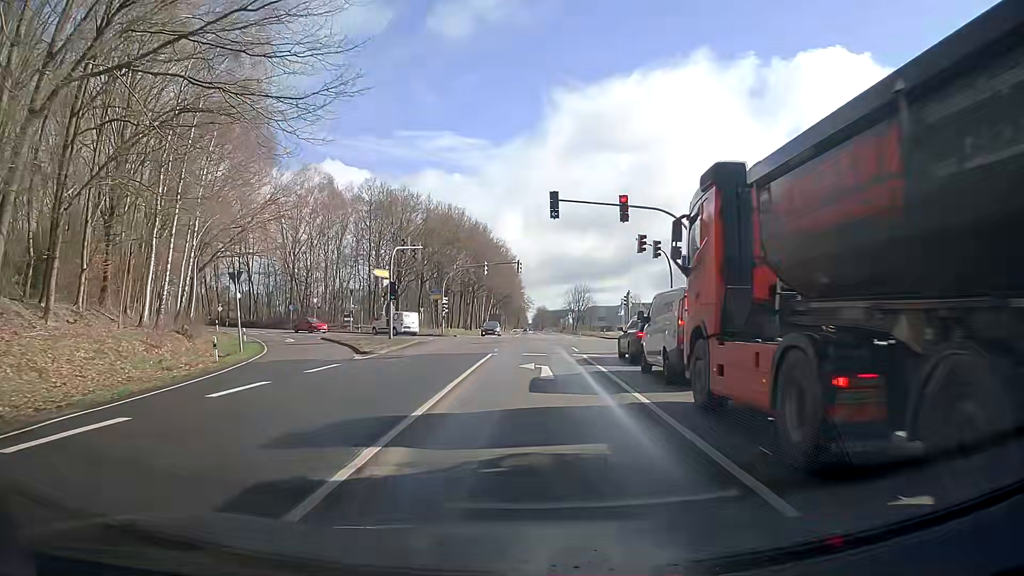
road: primary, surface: asphalt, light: Day
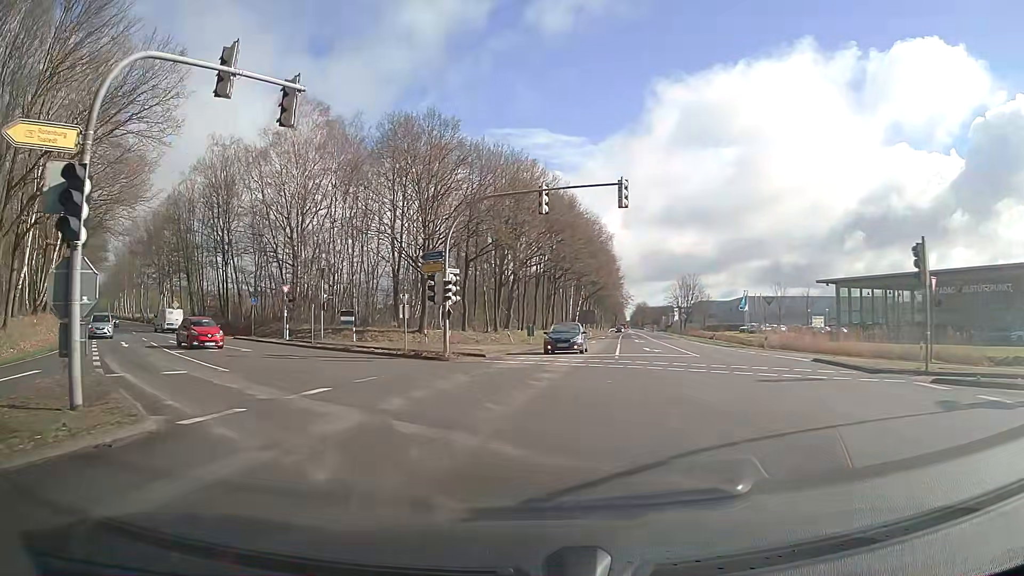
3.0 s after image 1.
(-0.7, +33.7) m; -8°
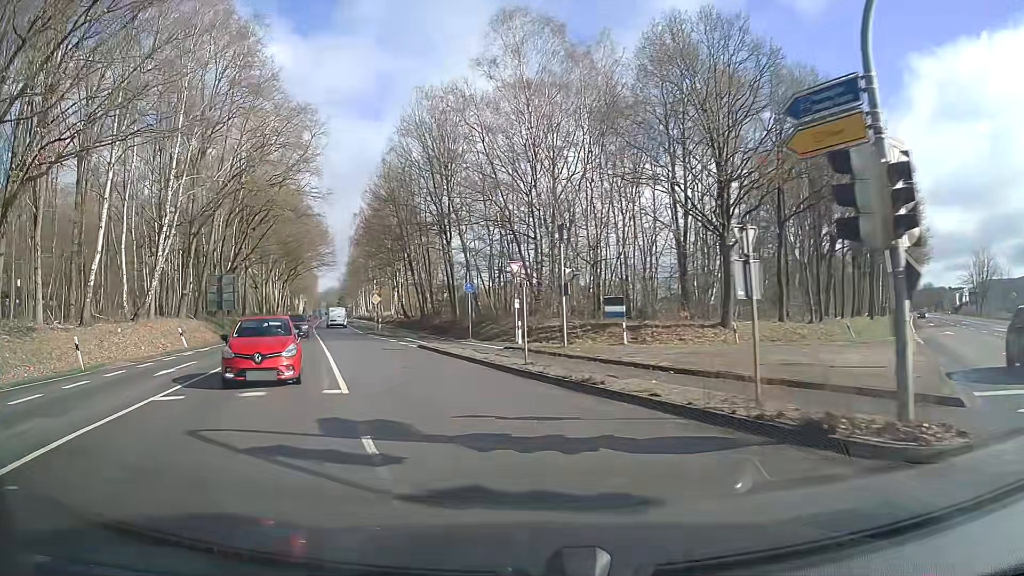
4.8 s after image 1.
(-3.4, +18.0) m; -22°
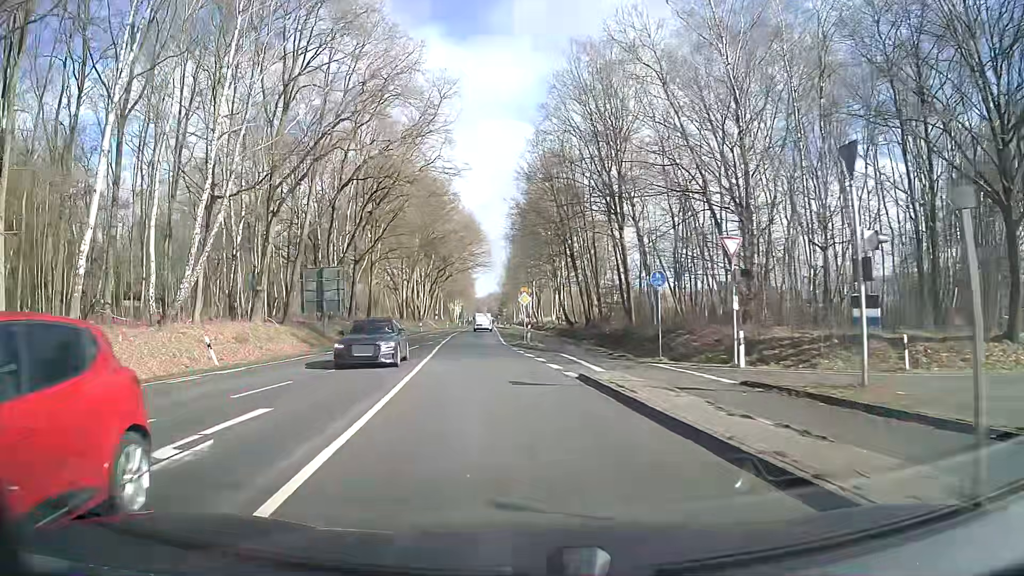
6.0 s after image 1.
(-2.0, +12.9) m; -15°
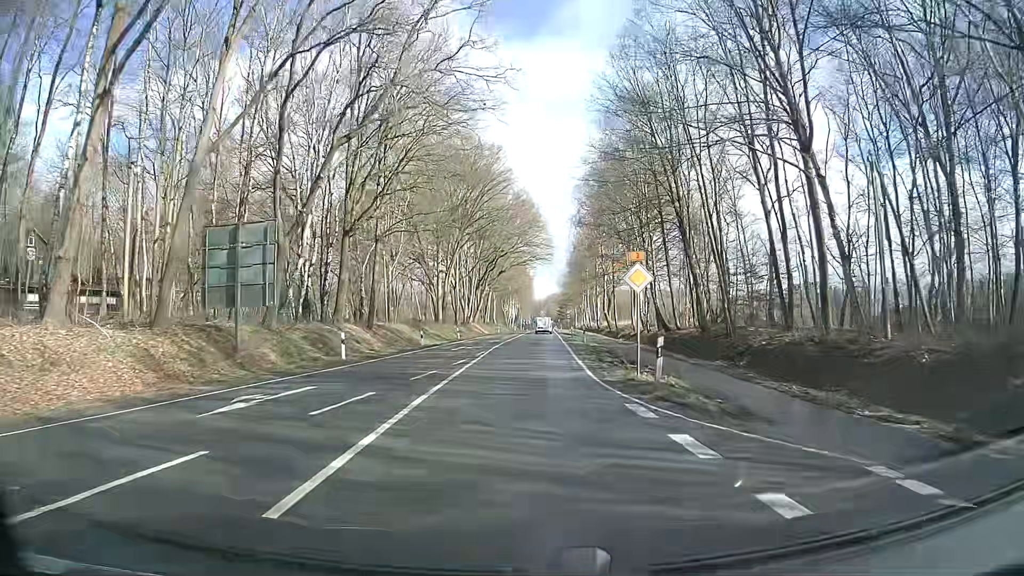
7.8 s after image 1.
(-1.7, +21.5) m; -5°
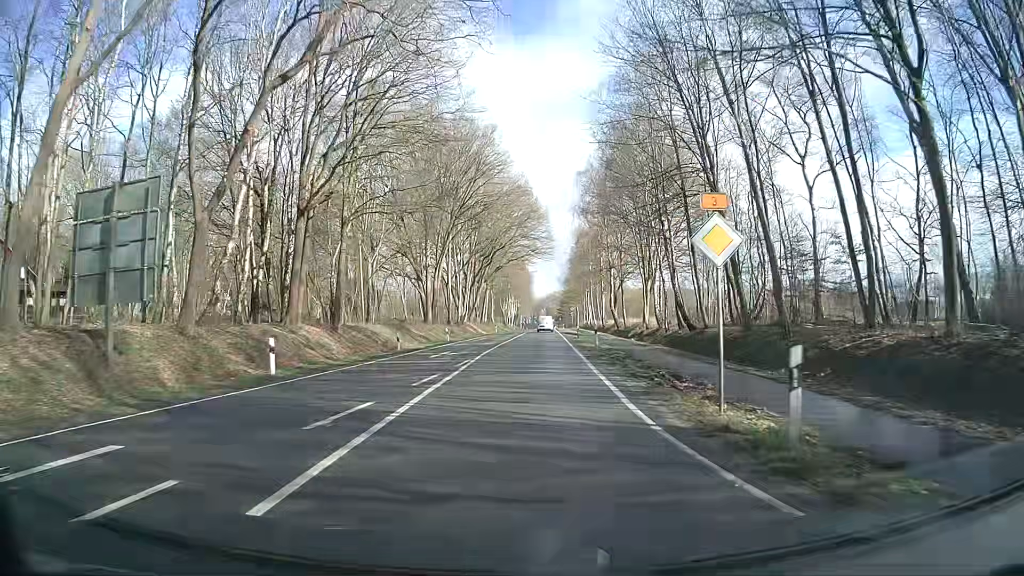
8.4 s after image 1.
(0.0, +7.7) m; 0°
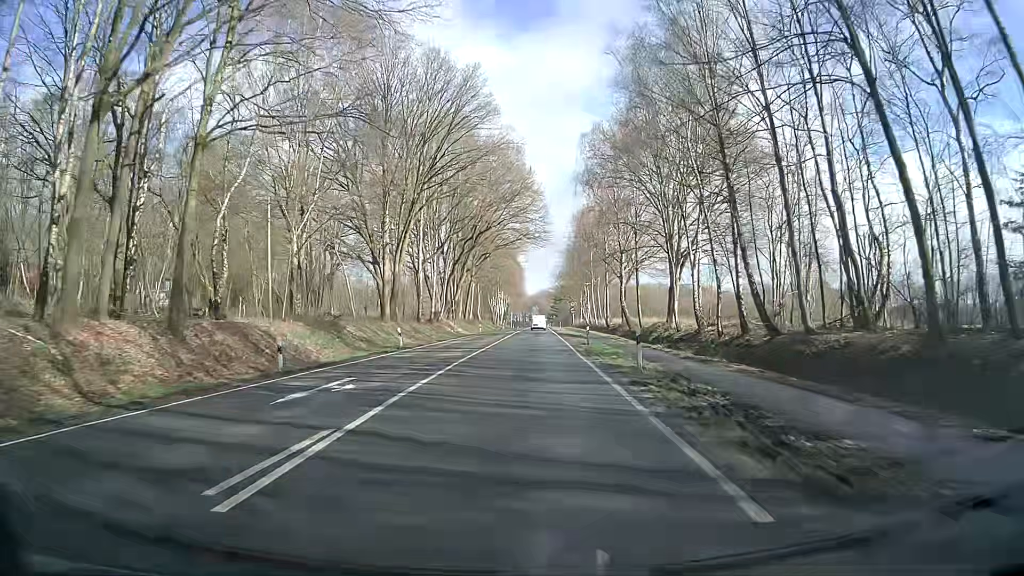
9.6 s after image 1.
(0.0, +16.1) m; 0°
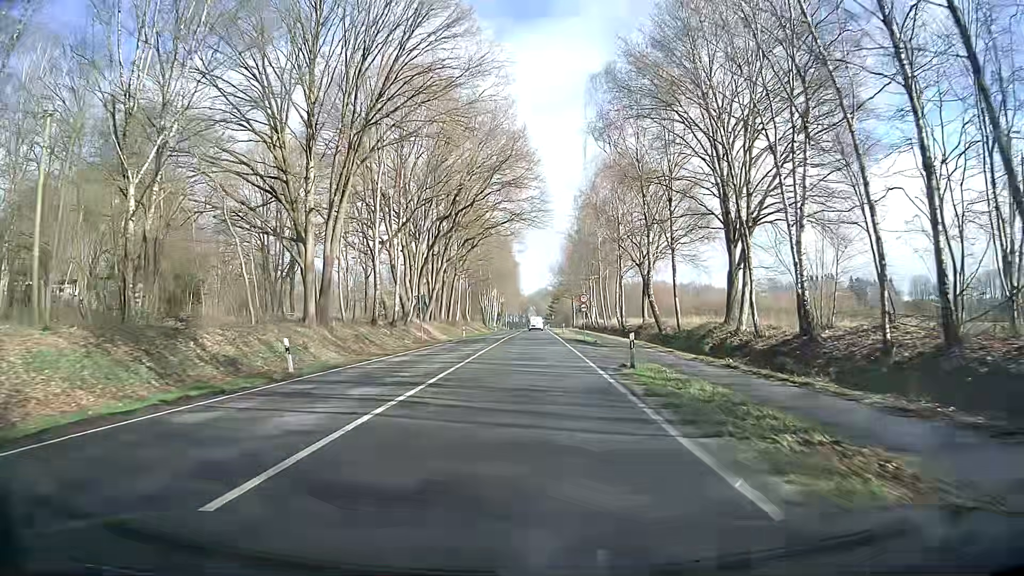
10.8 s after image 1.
(+0.1, +16.9) m; 0°
(0, +10) (0, +20) (0, +30) (+1, +40) (+1, +50) (+1, +60) (+1, +70) (+1, +80) (+2, +90) (+2, +100) m
